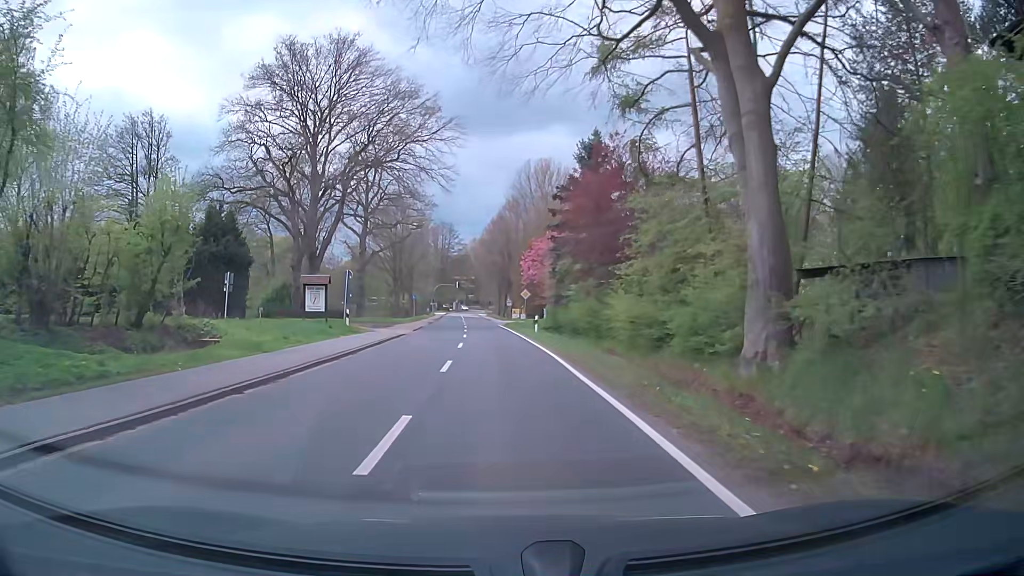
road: secondary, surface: asphalt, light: Day
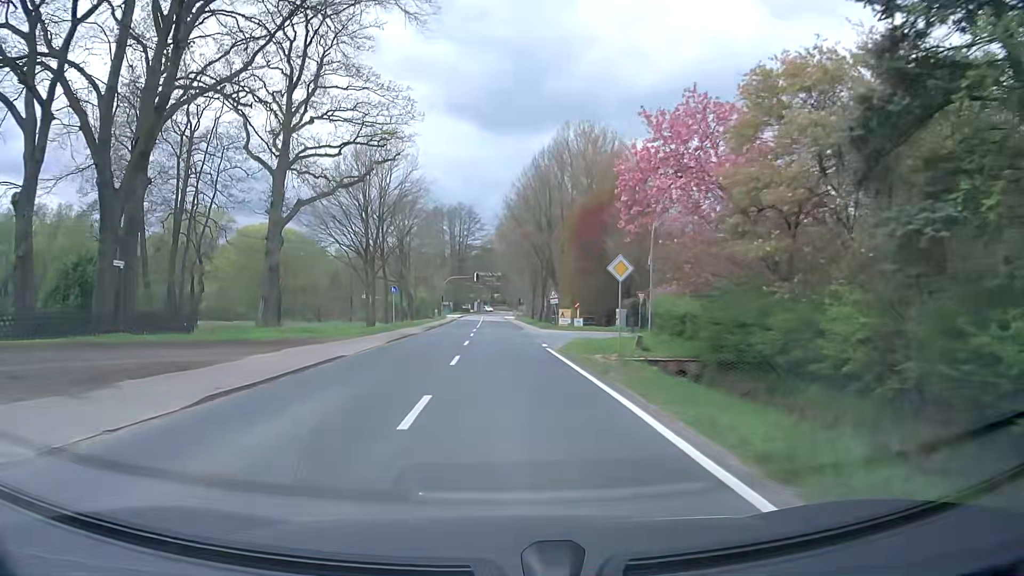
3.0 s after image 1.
(-0.7, +34.7) m; -2°
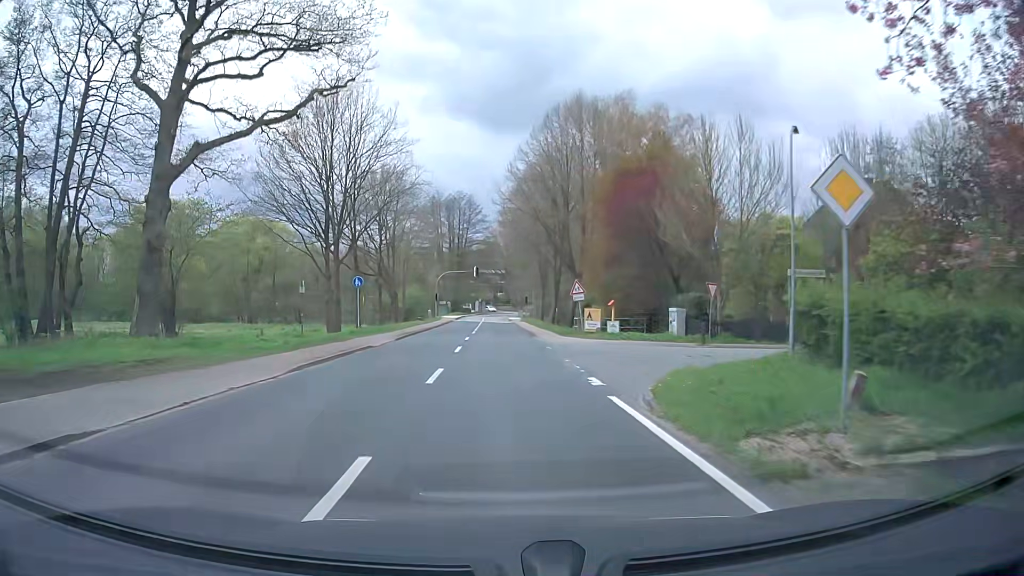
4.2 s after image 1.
(0.0, +13.8) m; 0°
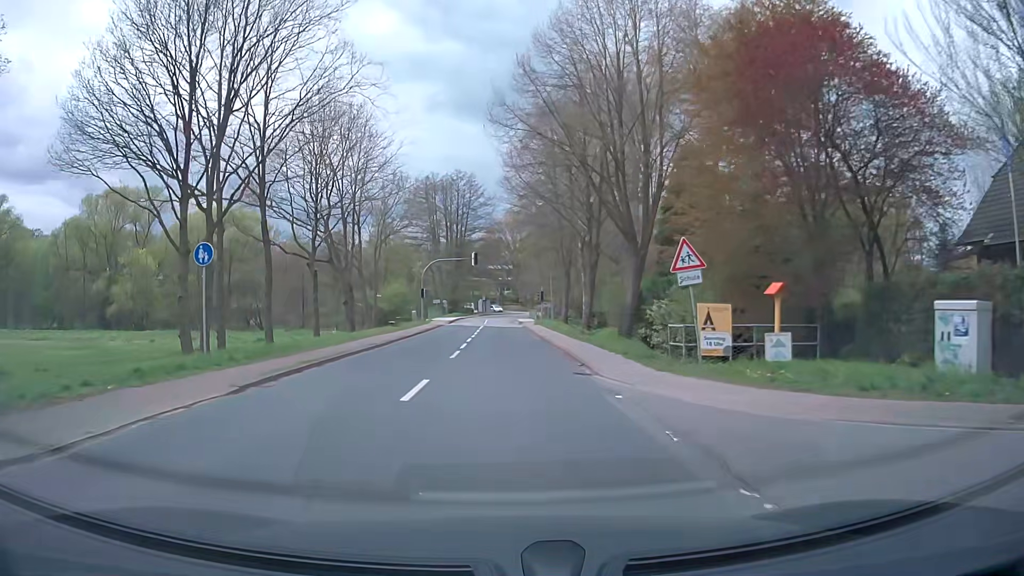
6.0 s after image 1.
(0.0, +20.6) m; +1°
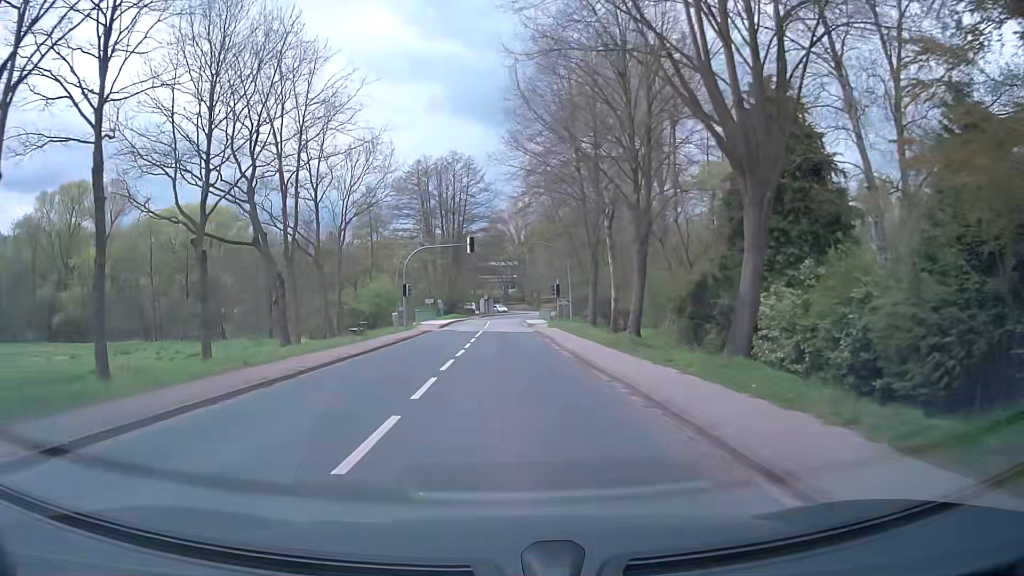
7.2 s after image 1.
(-0.3, +13.7) m; -1°
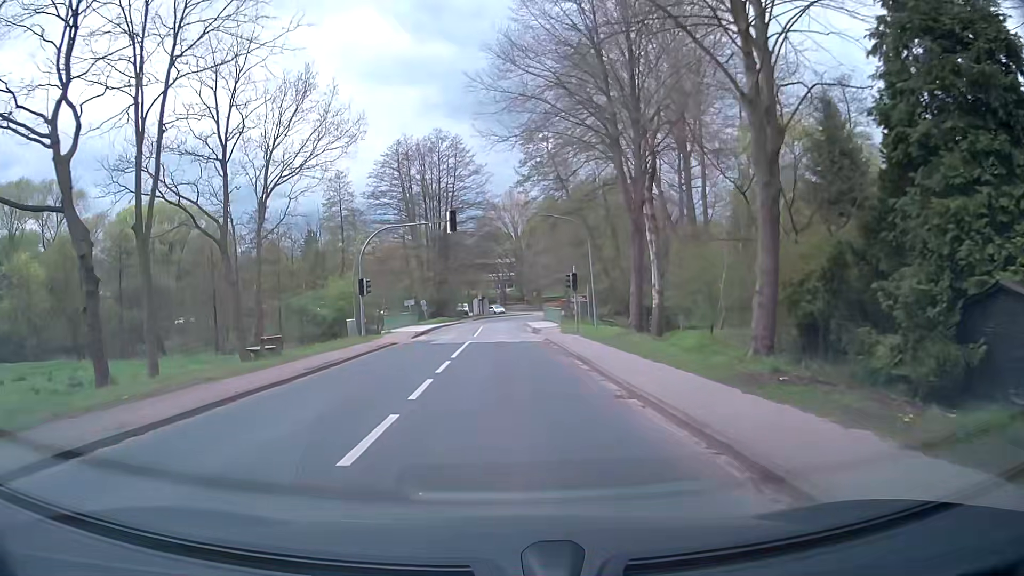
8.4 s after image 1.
(0.0, +13.9) m; 0°
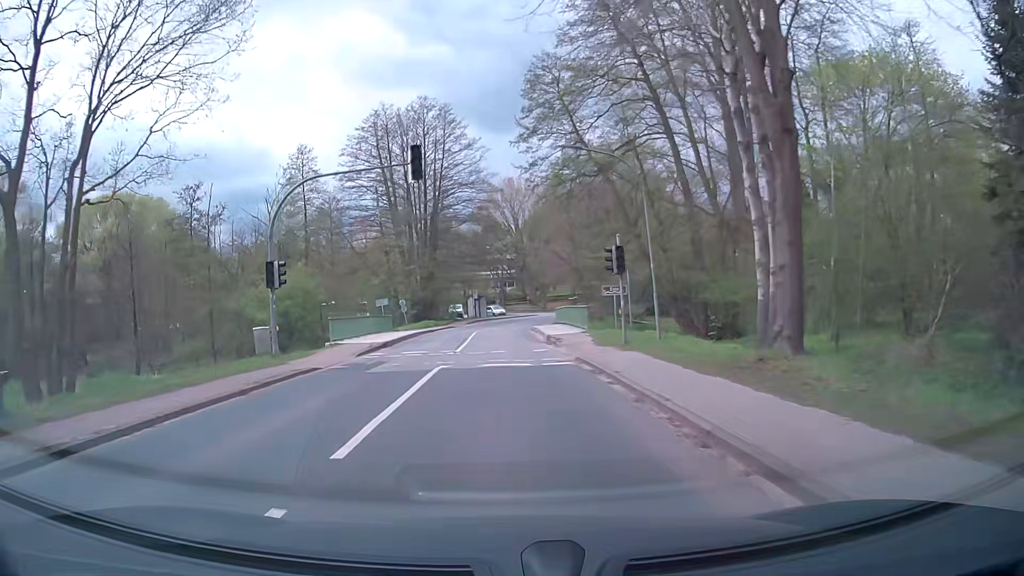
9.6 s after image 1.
(-0.1, +14.0) m; 0°
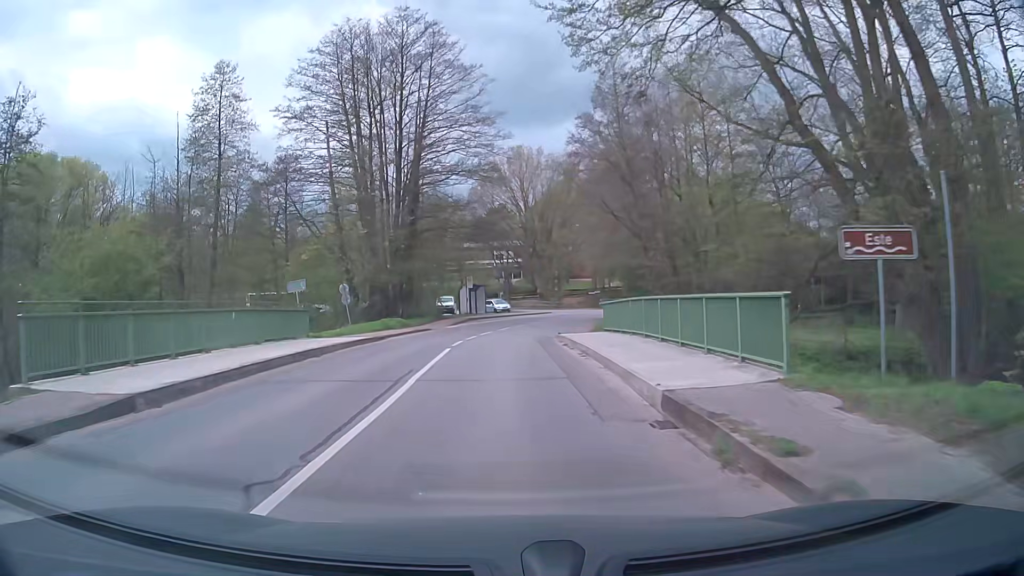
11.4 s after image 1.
(-0.1, +21.1) m; +1°
(0, +10) (0, +20) (0, +30) (+1, +40) (+3, +50) (+7, +59) (+11, +68) (+16, +77) (+22, +85) (+29, +92) m
